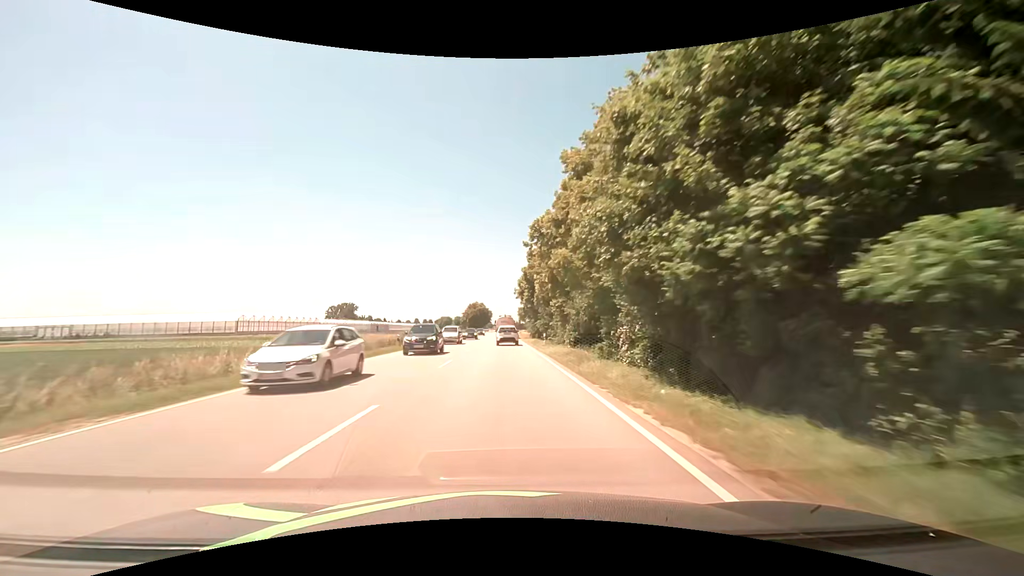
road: primary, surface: asphalt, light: Day
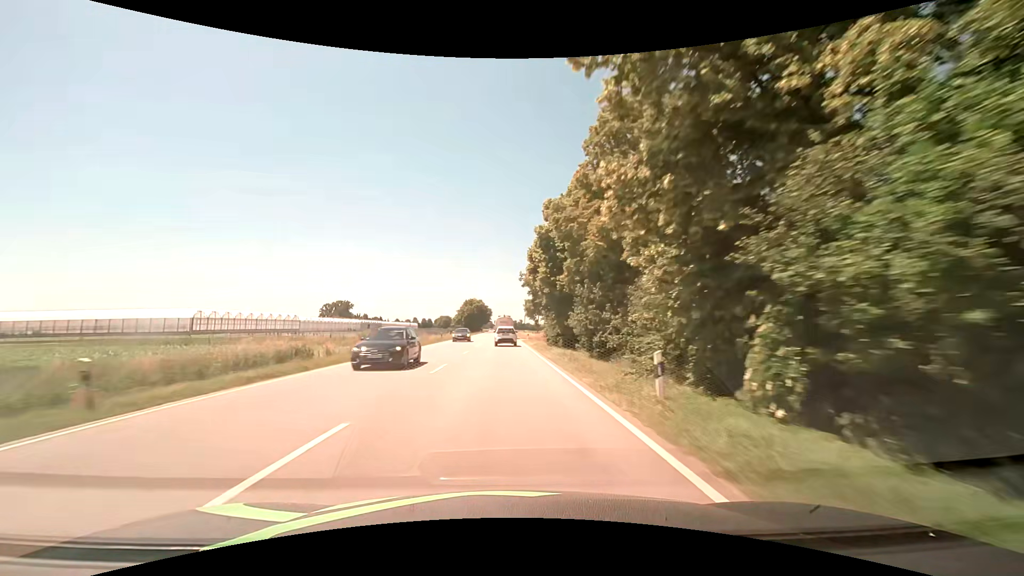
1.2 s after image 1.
(+0.1, +25.5) m; 0°
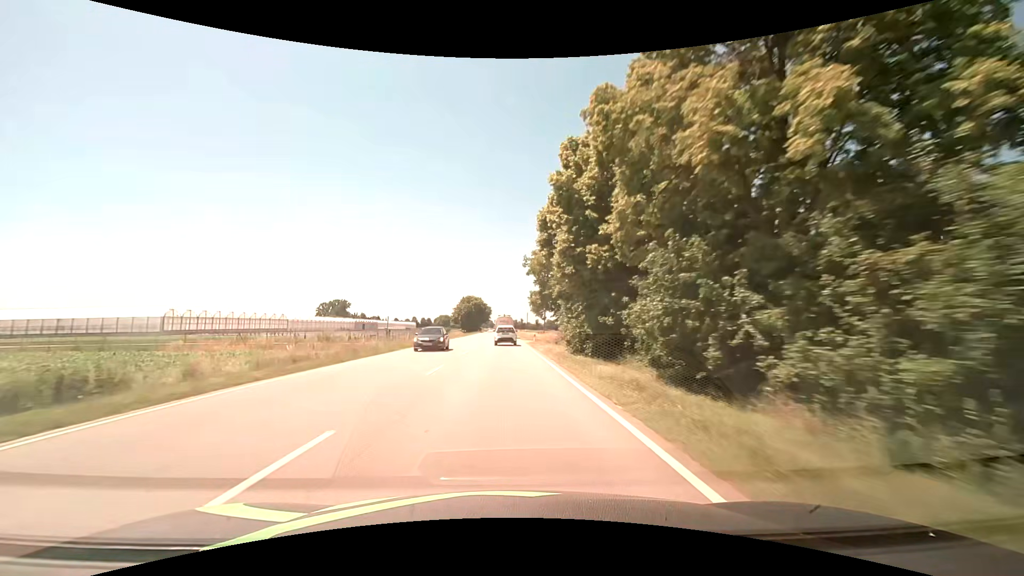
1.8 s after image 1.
(+0.1, +12.7) m; +1°
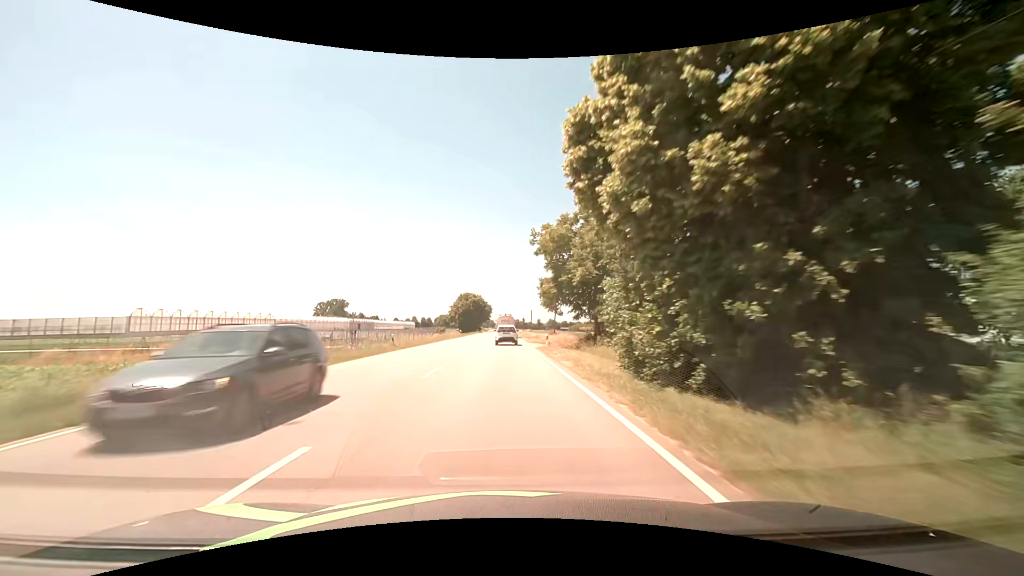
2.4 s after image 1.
(-0.1, +12.7) m; 0°
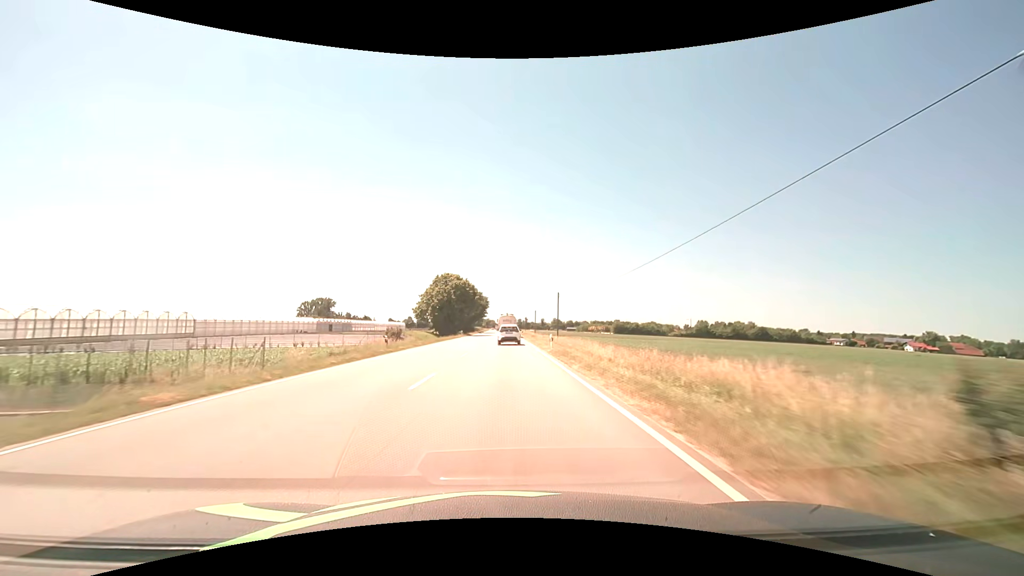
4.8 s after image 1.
(-0.3, +50.9) m; 0°
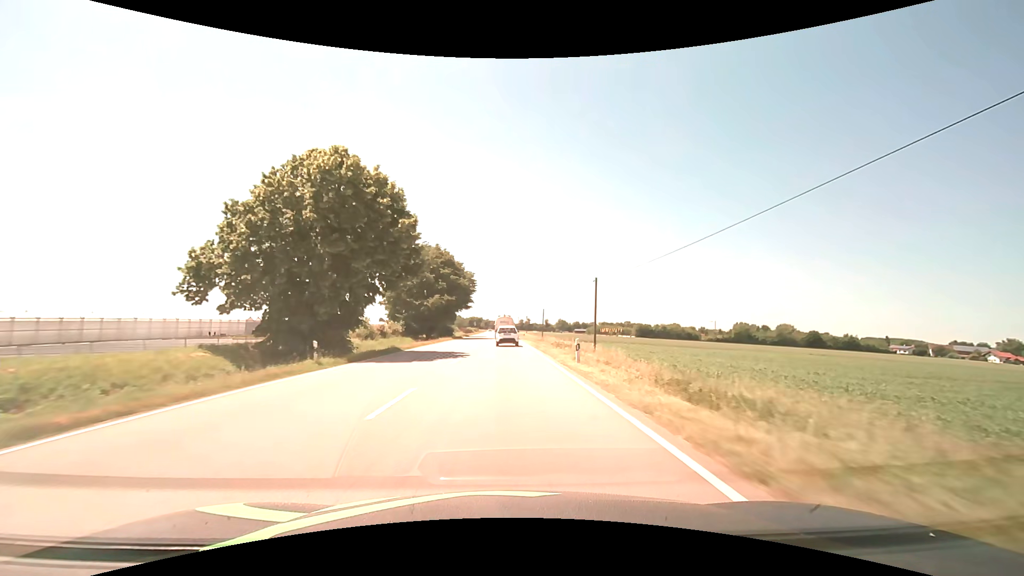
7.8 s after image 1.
(-0.2, +63.2) m; 0°
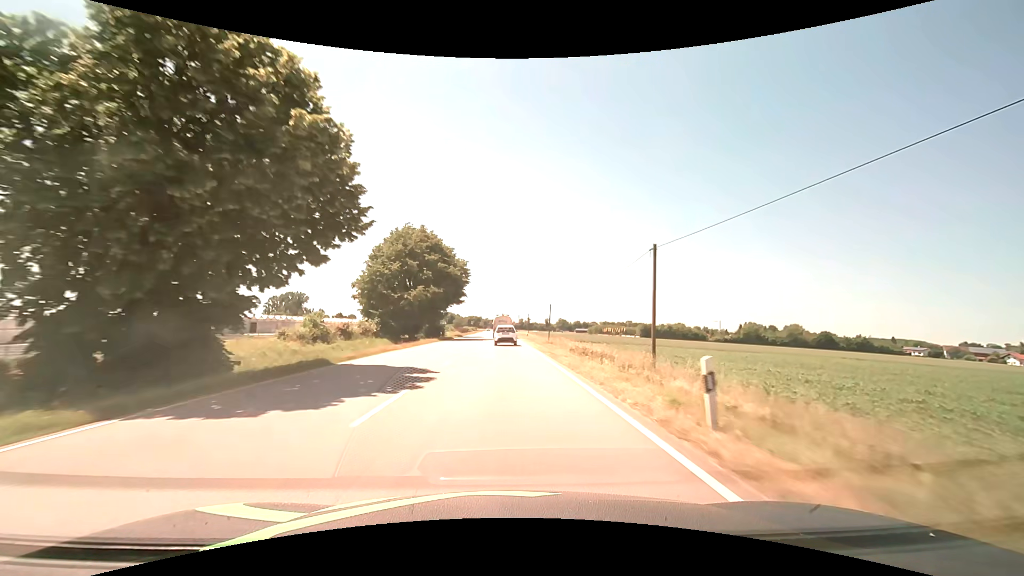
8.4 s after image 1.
(0.0, +12.6) m; 0°
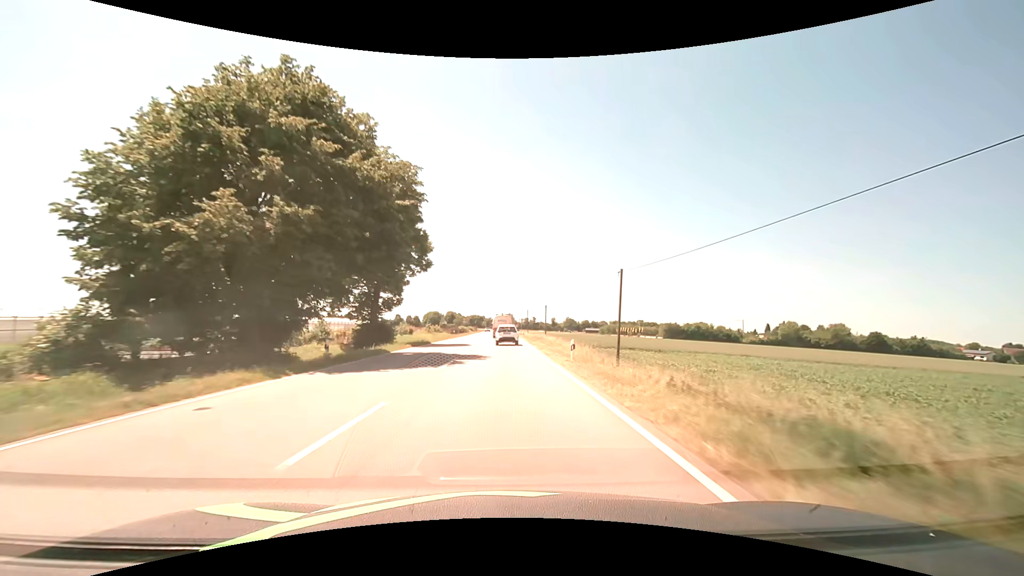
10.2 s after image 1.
(-0.1, +37.7) m; 0°
(0, +10) (0, +20) (0, +30) (0, +40) (0, +50) (0, +60) (0, +70) (-1, +80) (-1, +90) (-1, +100) m
